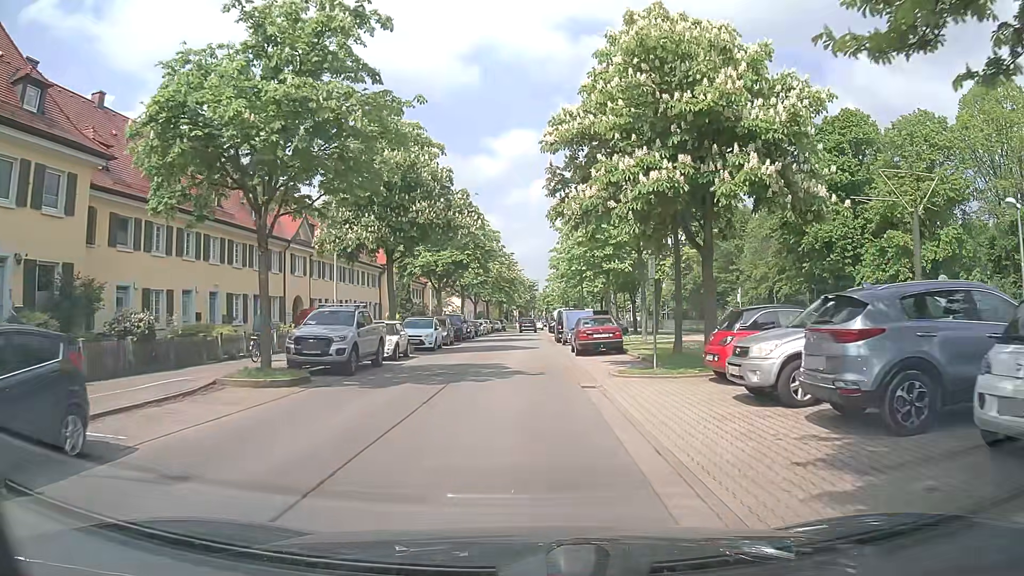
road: residential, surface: asphalt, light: Day
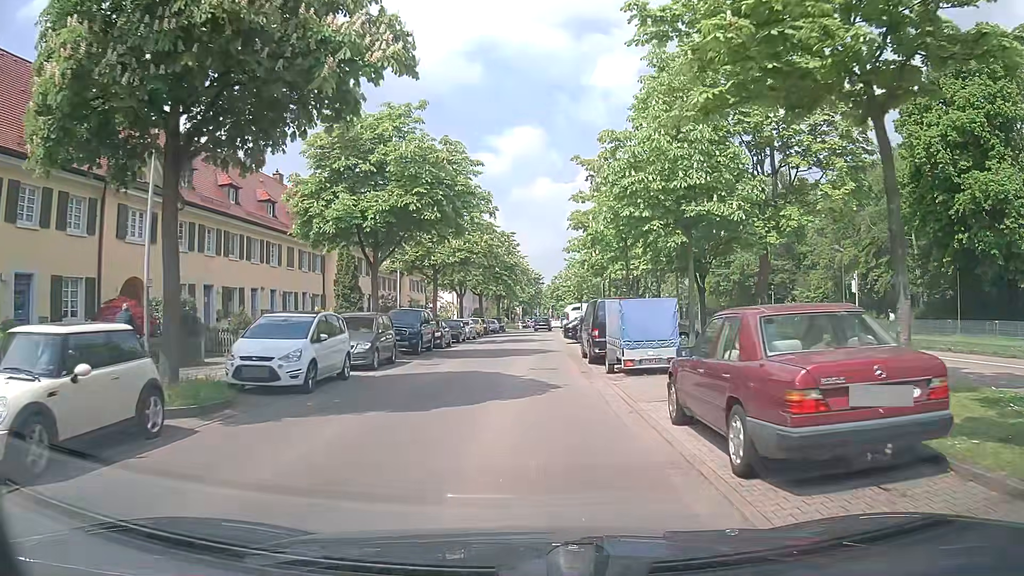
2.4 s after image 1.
(+0.1, +18.9) m; -1°
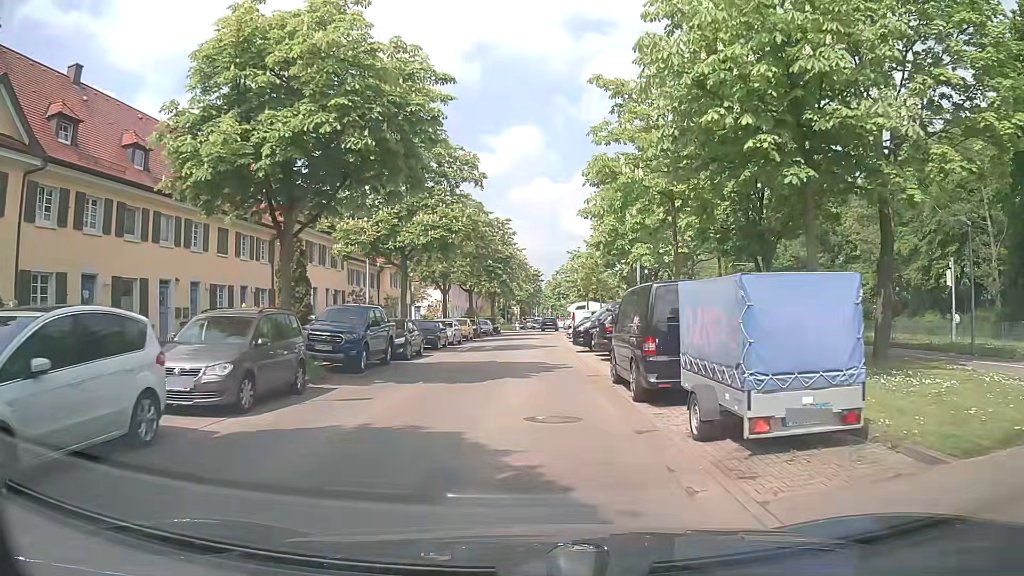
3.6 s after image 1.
(+0.2, +9.0) m; +1°
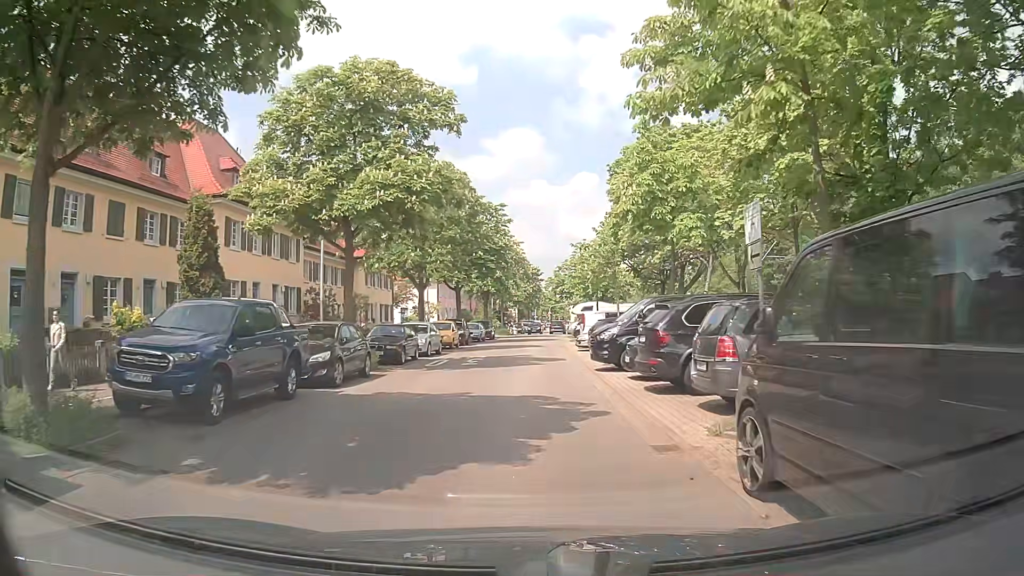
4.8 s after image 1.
(0.0, +8.9) m; +1°
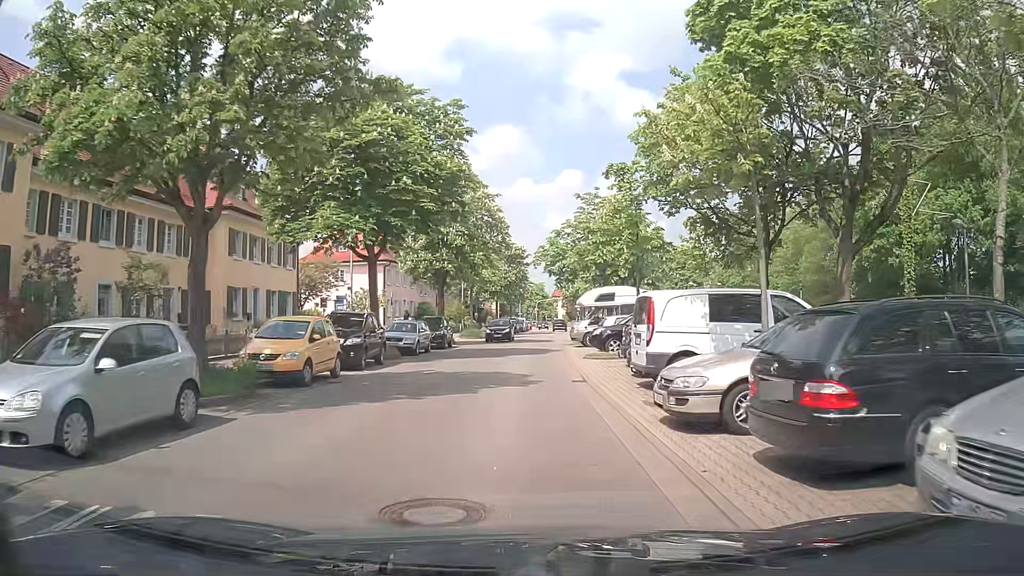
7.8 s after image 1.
(0.0, +22.8) m; 0°
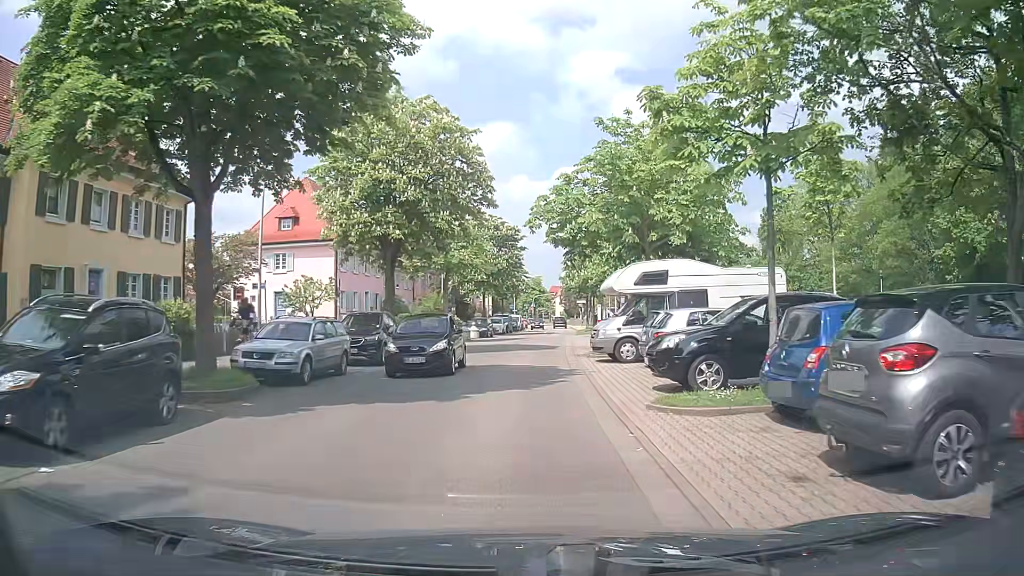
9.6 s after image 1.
(+0.2, +13.8) m; +1°
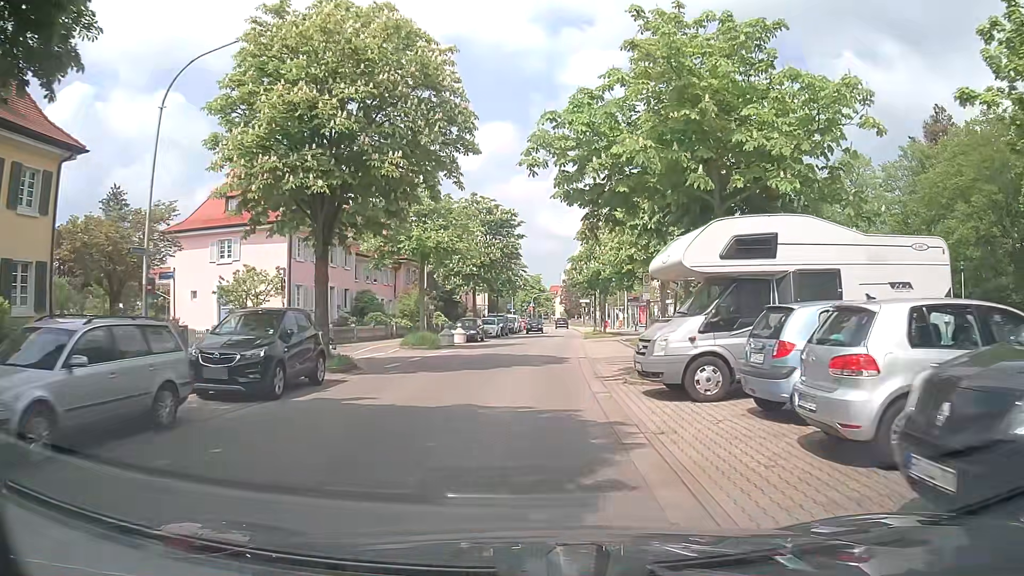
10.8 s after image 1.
(0.0, +8.9) m; +1°
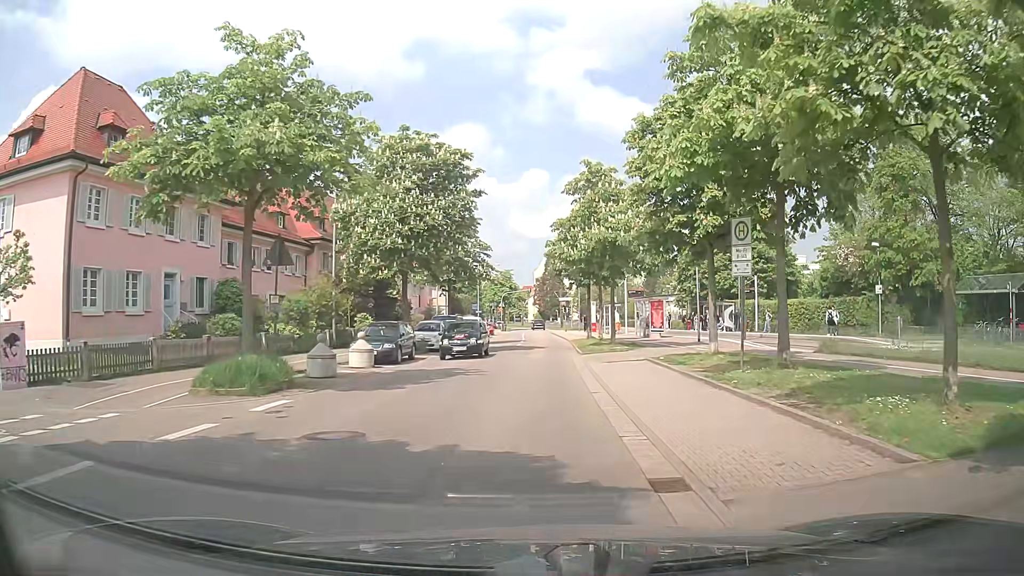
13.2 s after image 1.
(+0.2, +17.7) m; +2°
(0, +10) (0, +20) (+1, +30) (+1, +40) (+1, +50) (+1, +60) (+1, +70) (+1, +80) (+1, +90) (+1, +100) m
